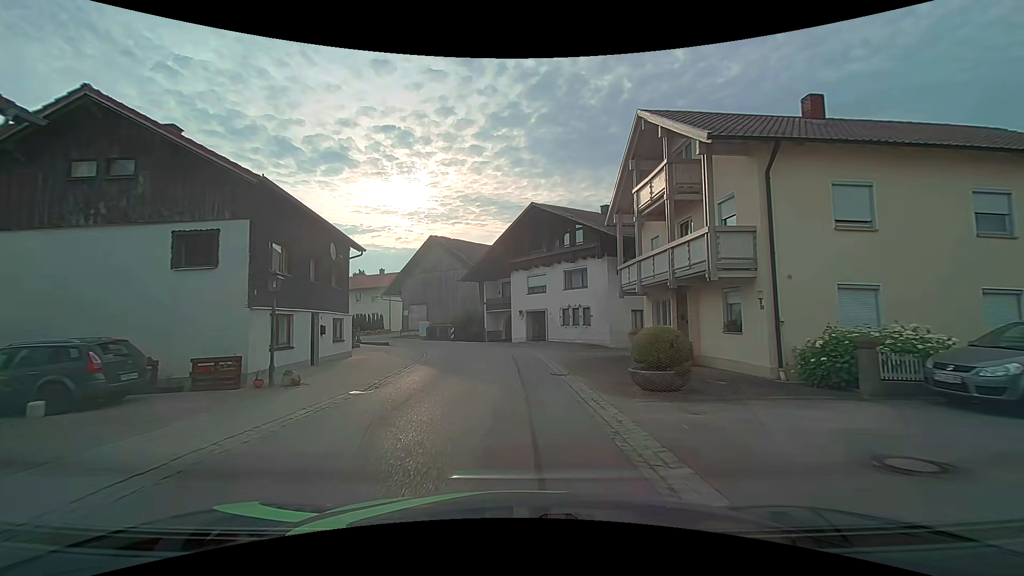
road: tertiary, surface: asphalt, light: Day
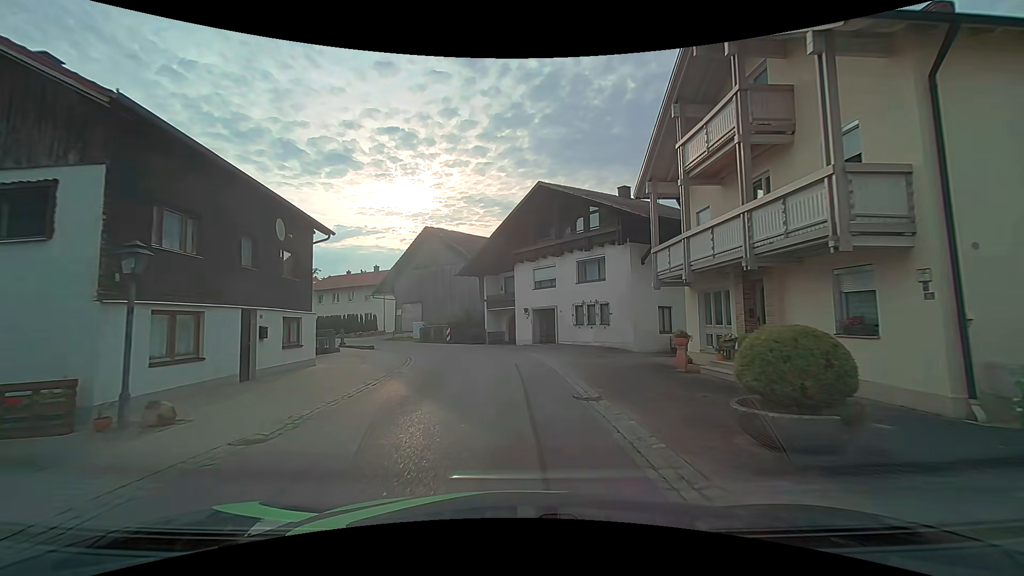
(0.0, +5.0) m; -1°
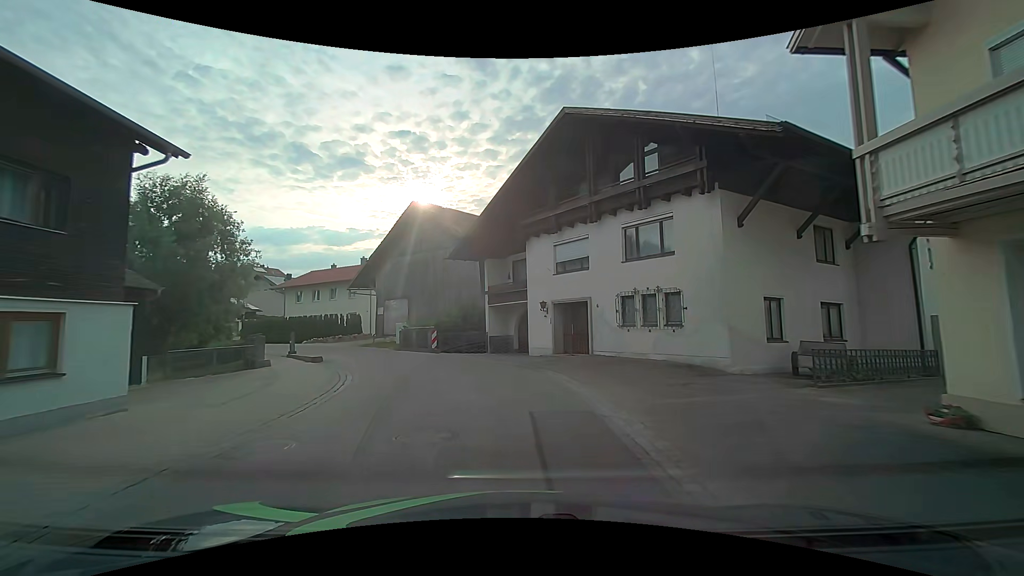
(-0.1, +10.1) m; -1°
(0, +10) (-3, +20) (-8, +28) (-14, +37) (-21, +44) (-29, +48) (-39, +51) (-49, +53) (-59, +55) (-68, +57) m
